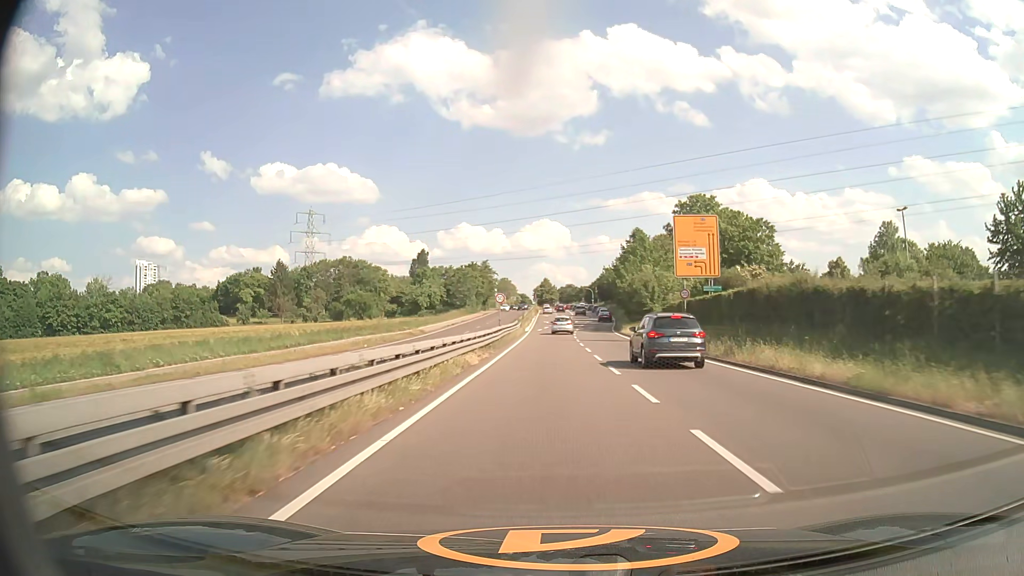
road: primary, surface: asphalt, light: Day
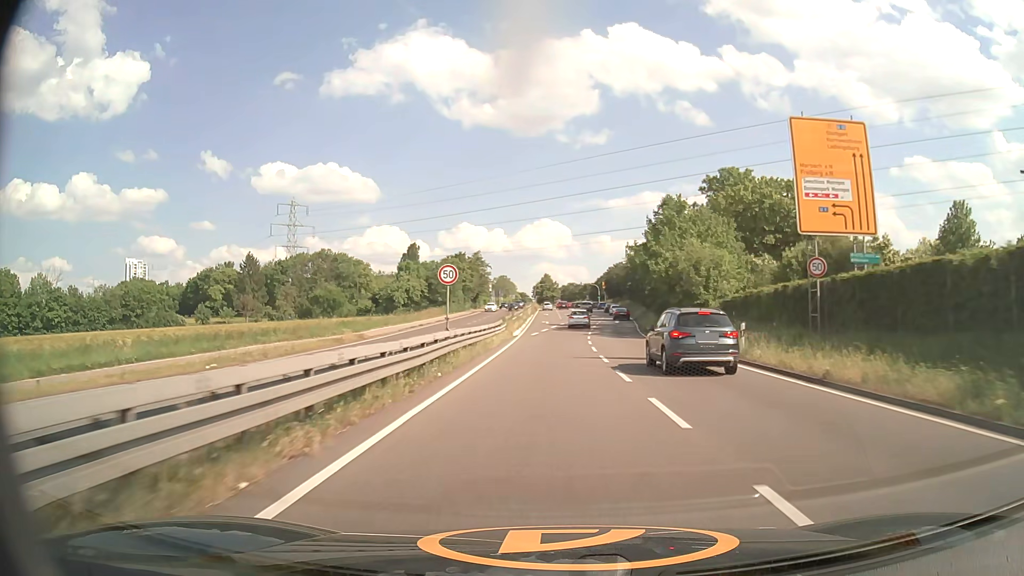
(0.0, +20.7) m; 0°
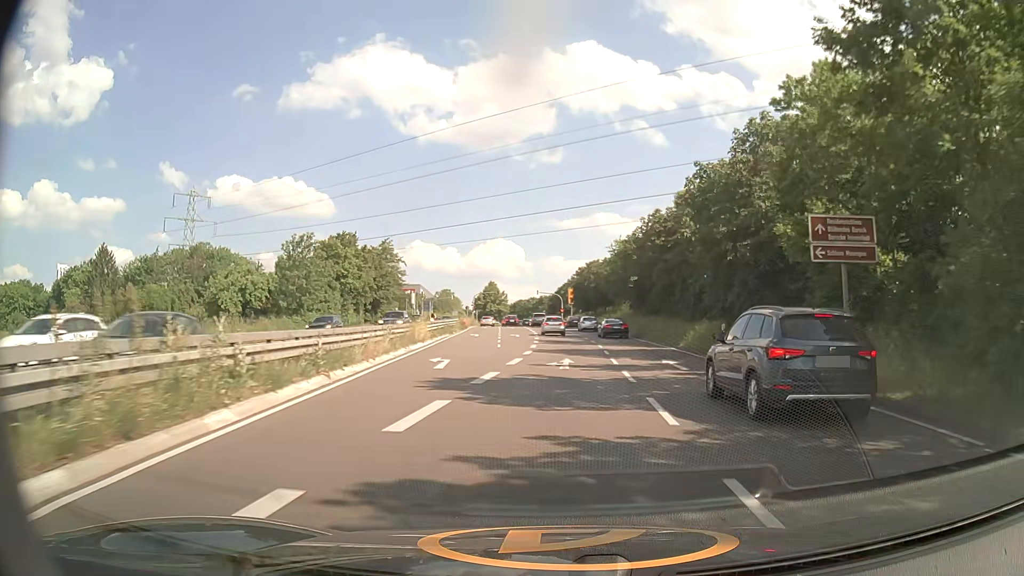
(+1.1, +47.0) m; +4°
